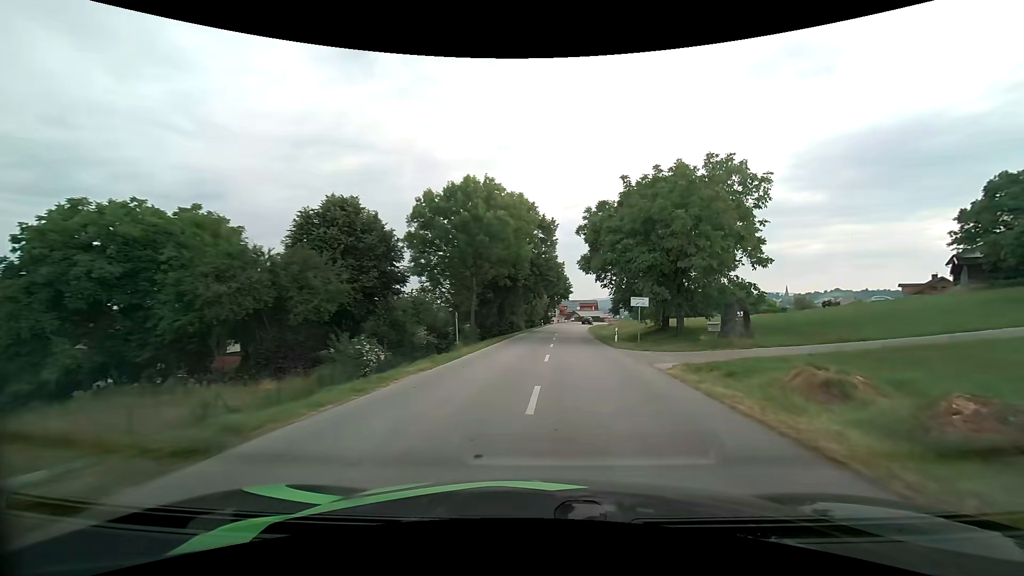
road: tertiary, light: Day
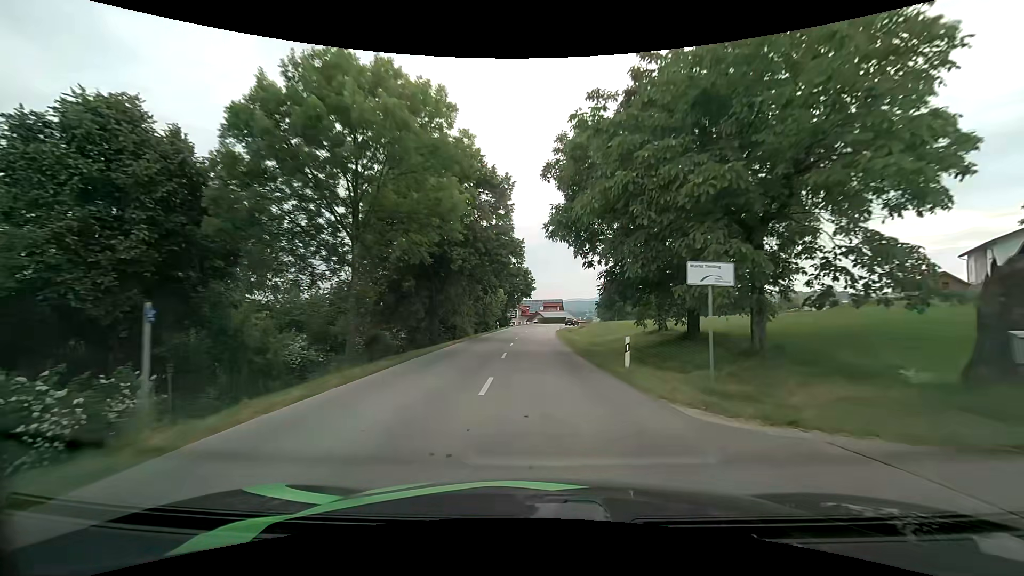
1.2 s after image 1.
(+1.0, +16.3) m; +5°
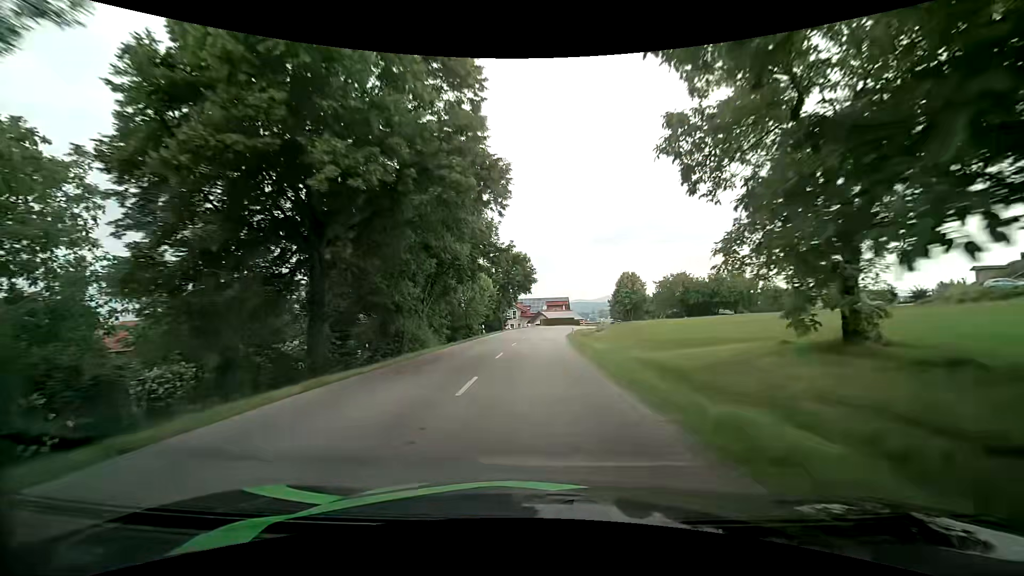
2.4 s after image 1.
(0.0, +18.6) m; +1°
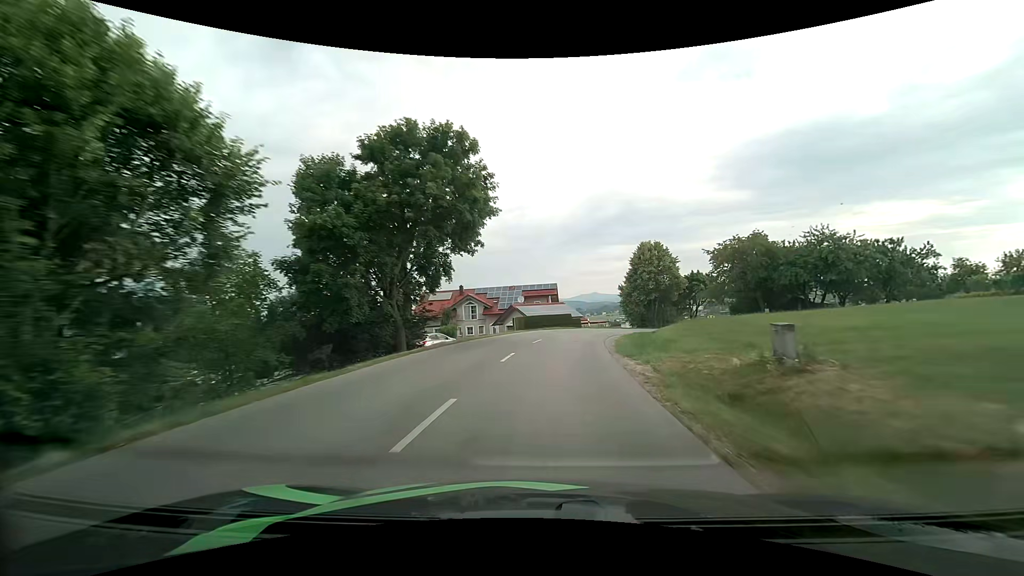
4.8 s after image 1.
(-0.2, +40.3) m; +1°
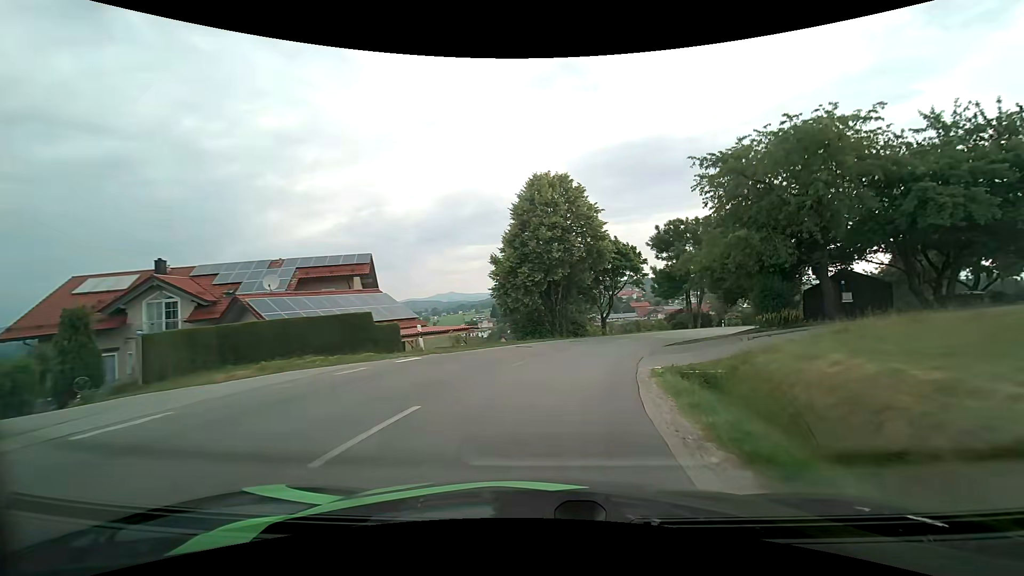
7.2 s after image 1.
(+4.0, +35.4) m; +16°
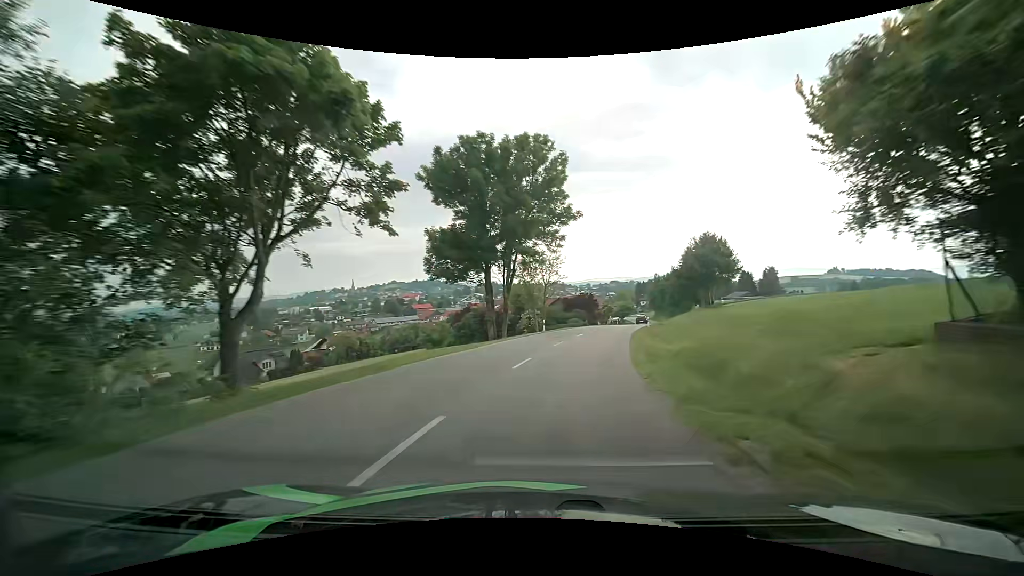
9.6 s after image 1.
(+8.0, +35.0) m; +24°
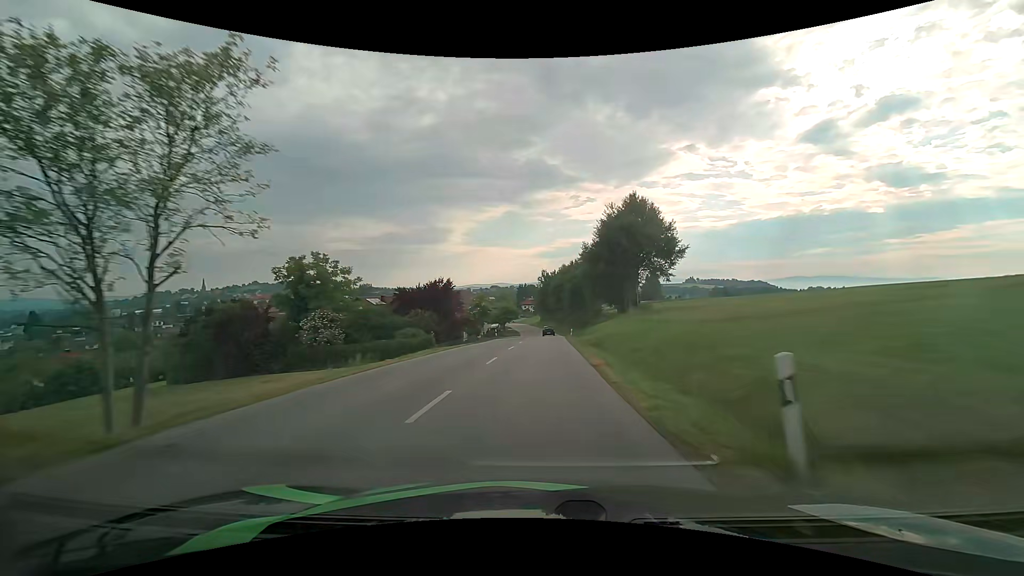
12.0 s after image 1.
(+6.3, +42.0) m; +14°
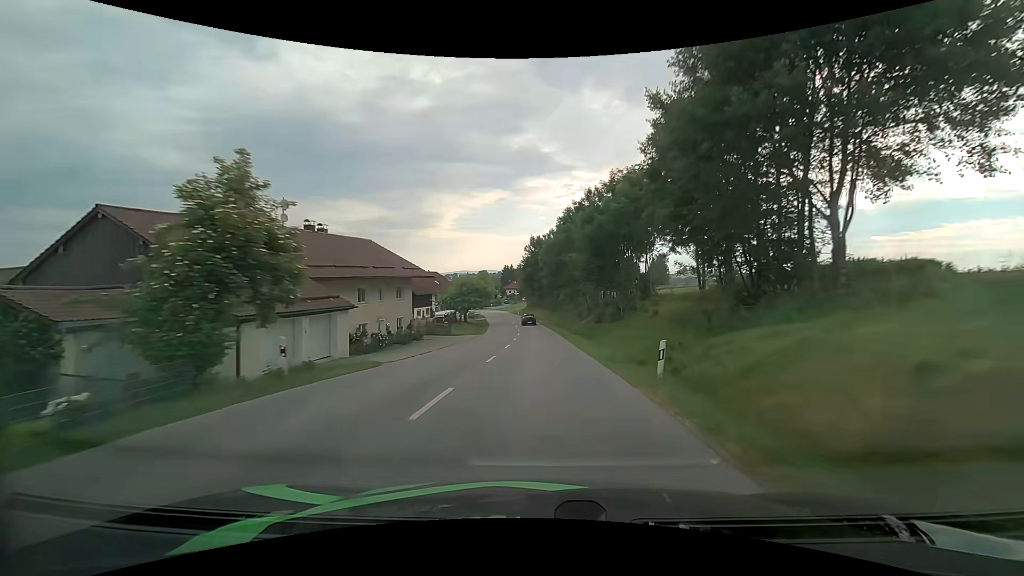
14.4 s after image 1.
(+0.6, +45.6) m; +1°
(0, +10) (0, +20) (0, +30) (0, +40) (-1, +50) (-1, +60) (-2, +70) (-3, +80) (-4, +90) (-5, +100) m
